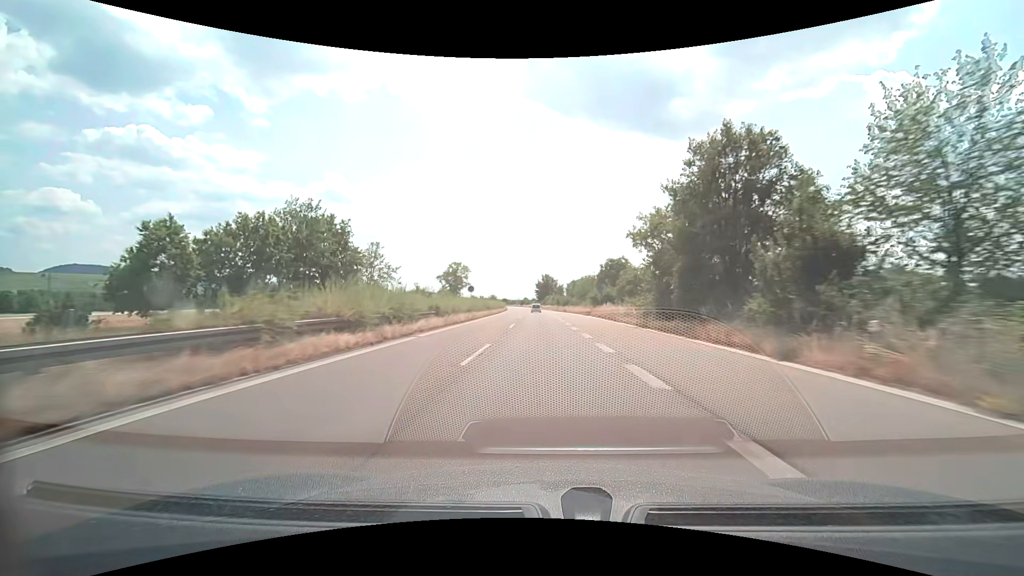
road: trunk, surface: asphalt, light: Day
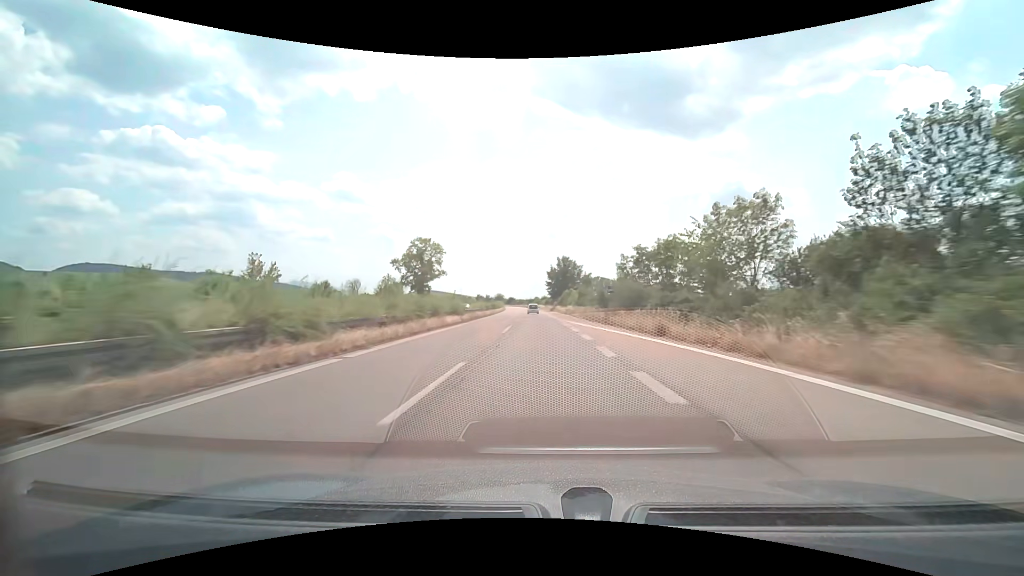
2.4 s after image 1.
(-0.8, +60.8) m; -1°
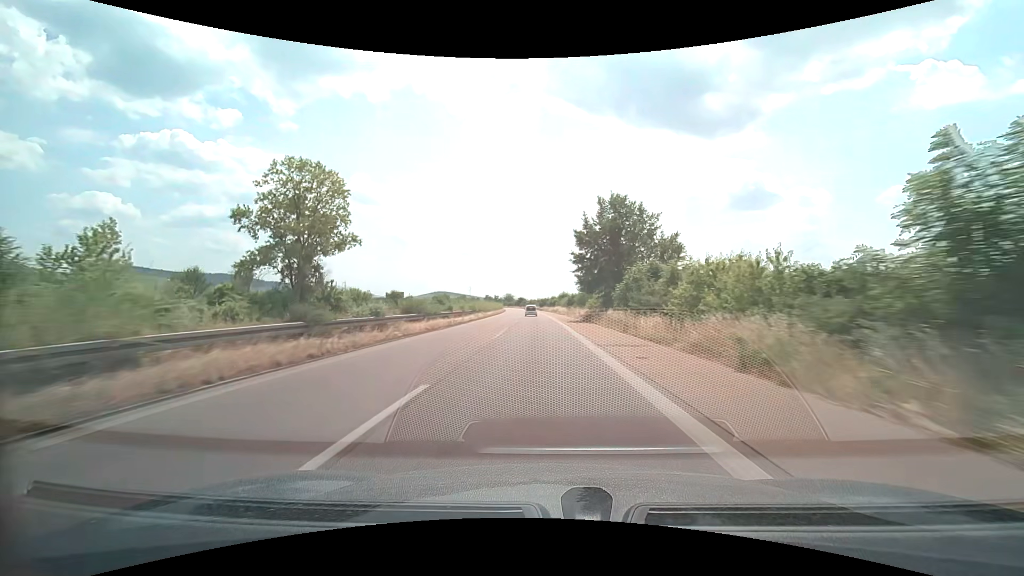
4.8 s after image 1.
(-0.7, +58.5) m; -2°
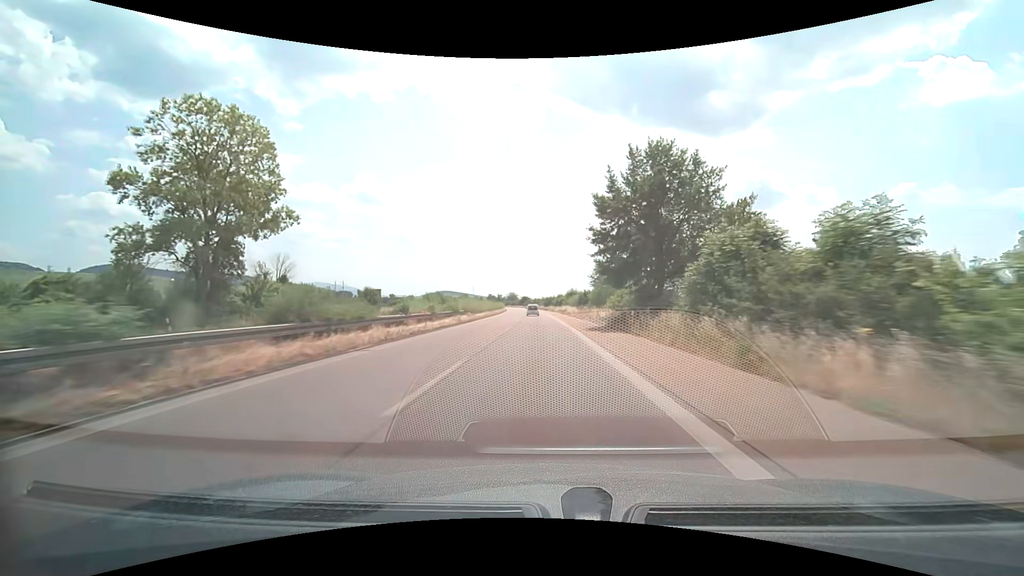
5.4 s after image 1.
(-0.1, +14.3) m; -1°
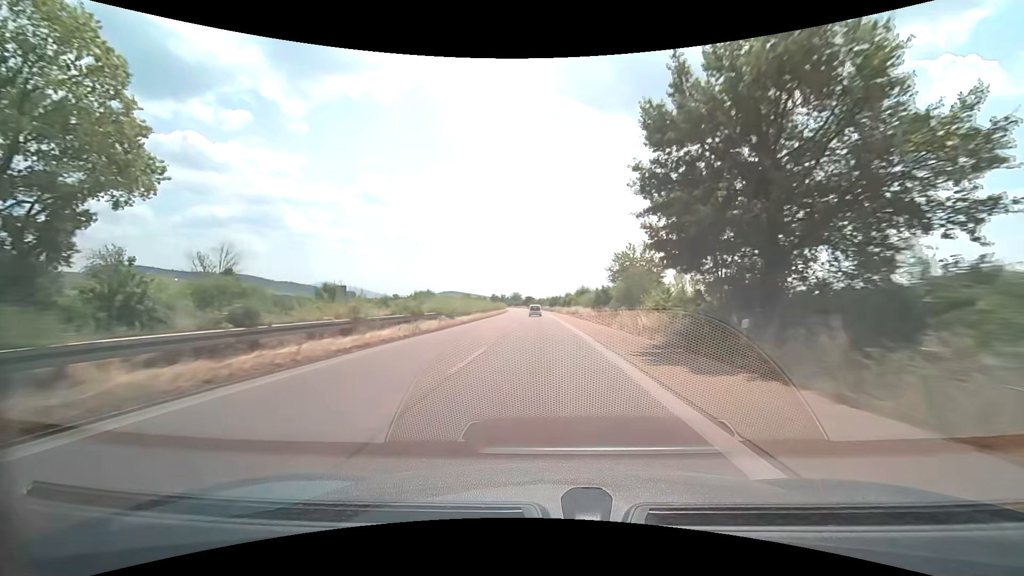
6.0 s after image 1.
(-0.1, +14.2) m; -1°
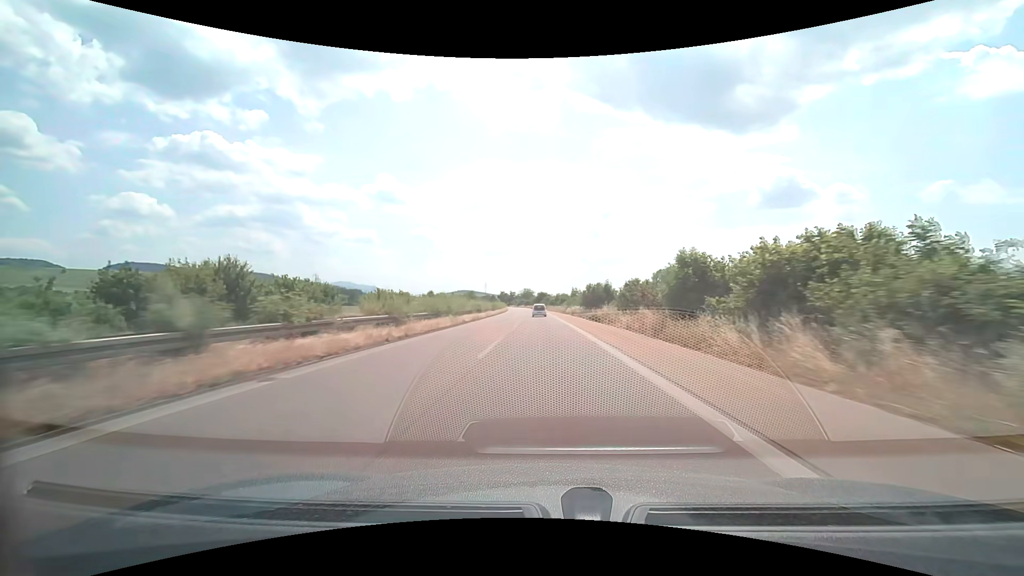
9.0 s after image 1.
(-1.2, +69.6) m; -2°
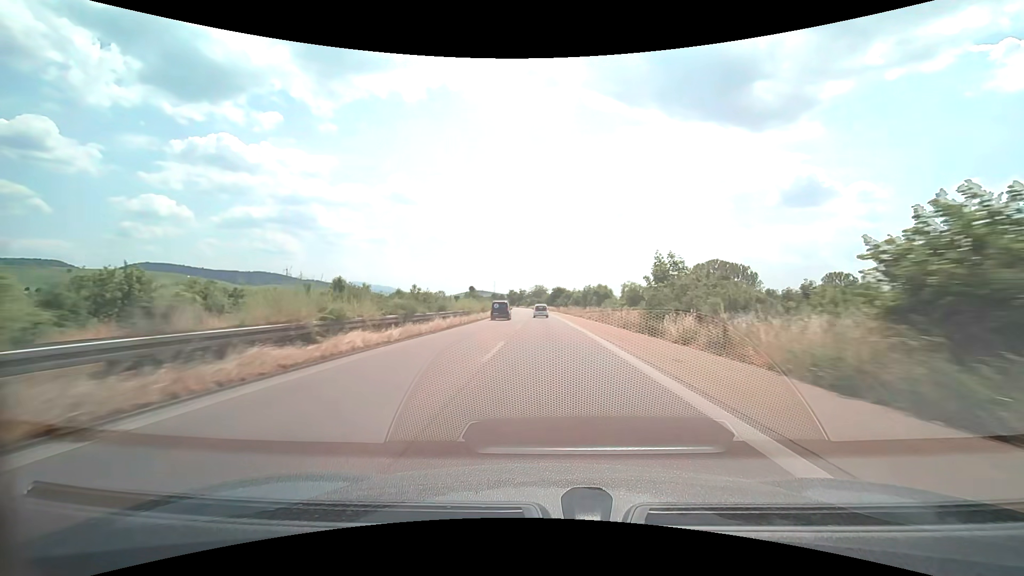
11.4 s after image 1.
(-0.7, +54.3) m; -2°
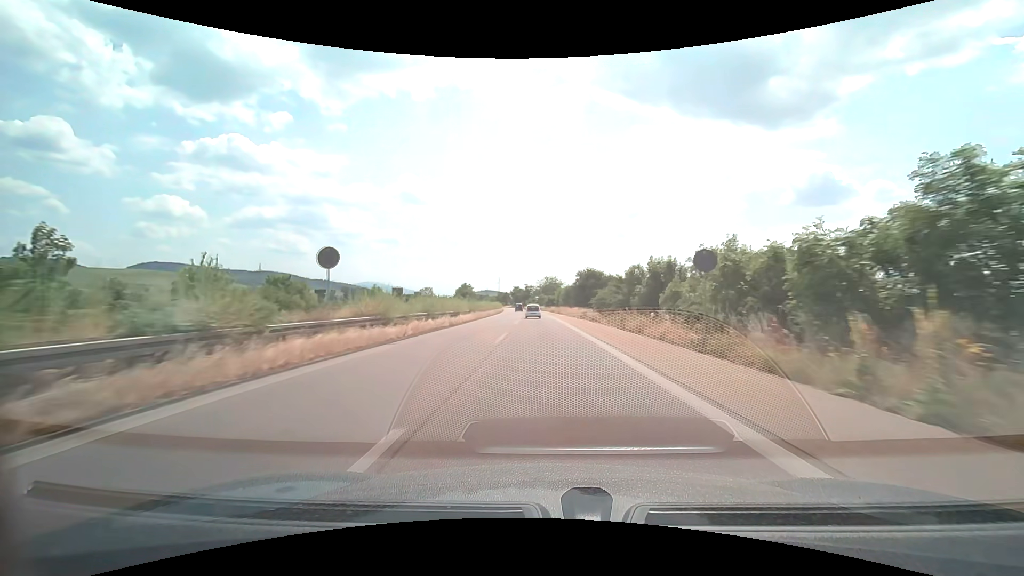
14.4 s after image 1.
(-0.9, +66.5) m; -1°
(0, +10) (0, +20) (0, +30) (0, +40) (-1, +50) (-1, +60) (-1, +70) (-2, +80) (-2, +90) (-3, +100) m
